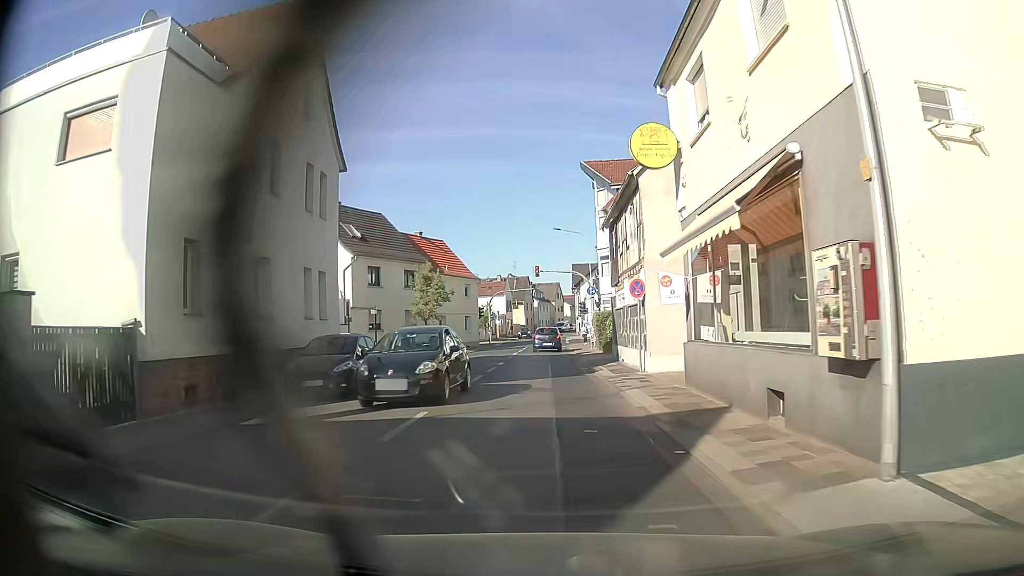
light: Day
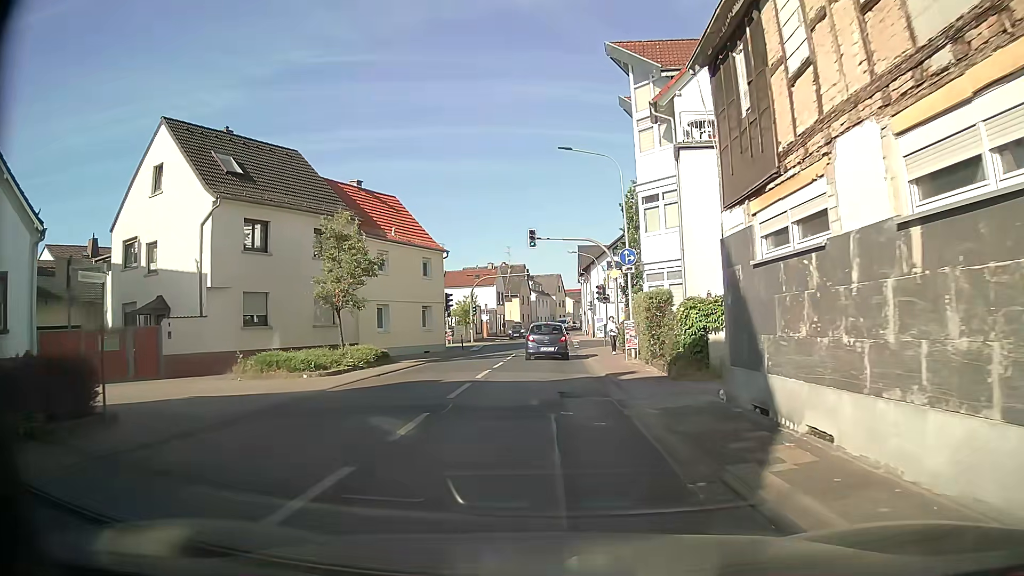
(-0.1, +18.7) m; -1°
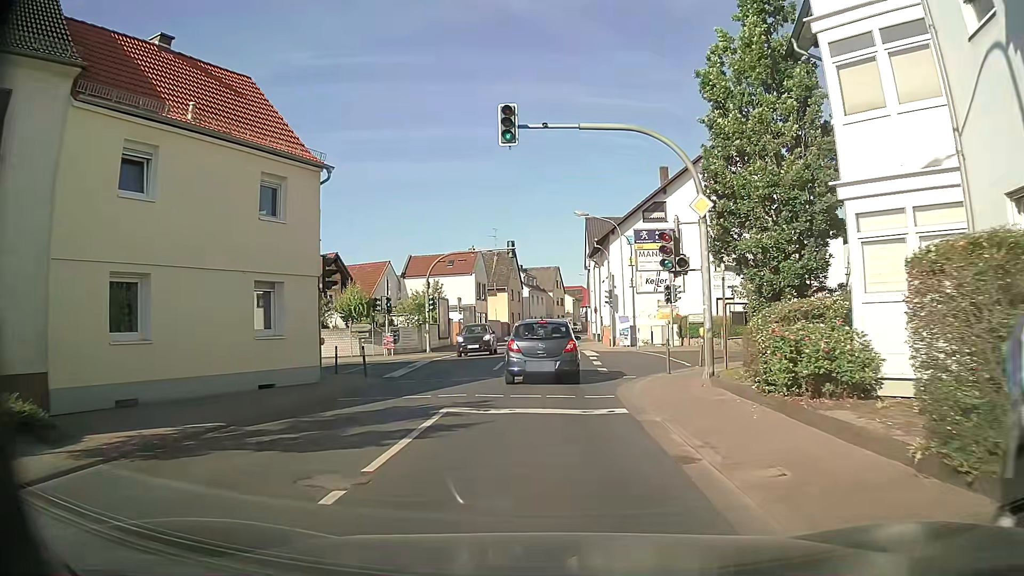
(+0.2, +20.9) m; 0°
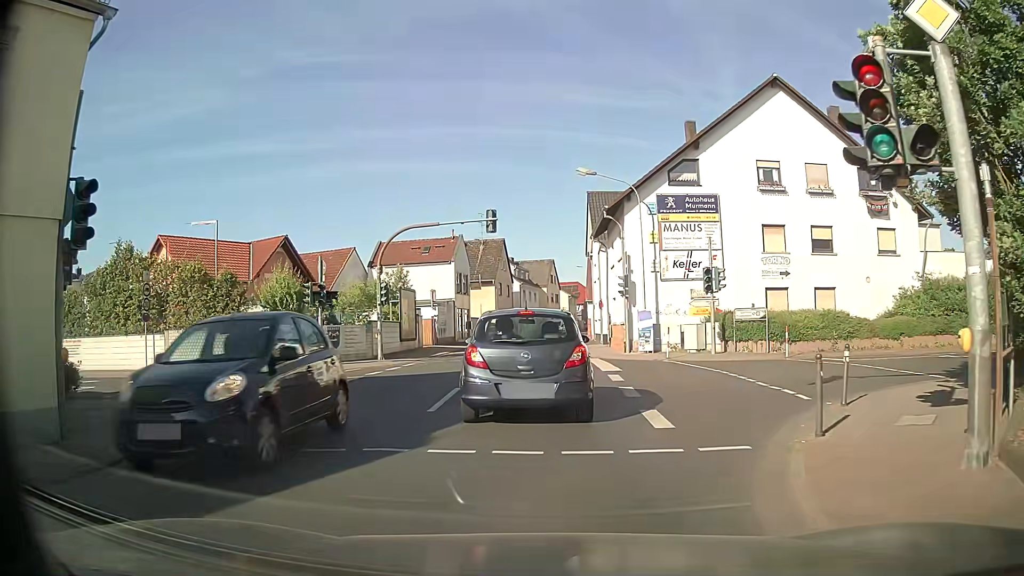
(+0.2, +9.9) m; +3°
